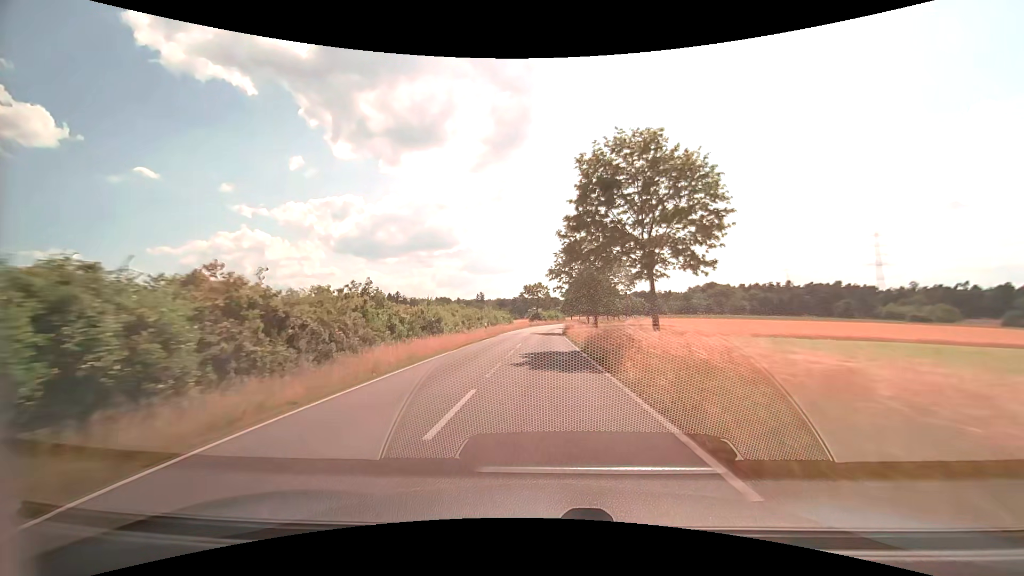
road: secondary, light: Day
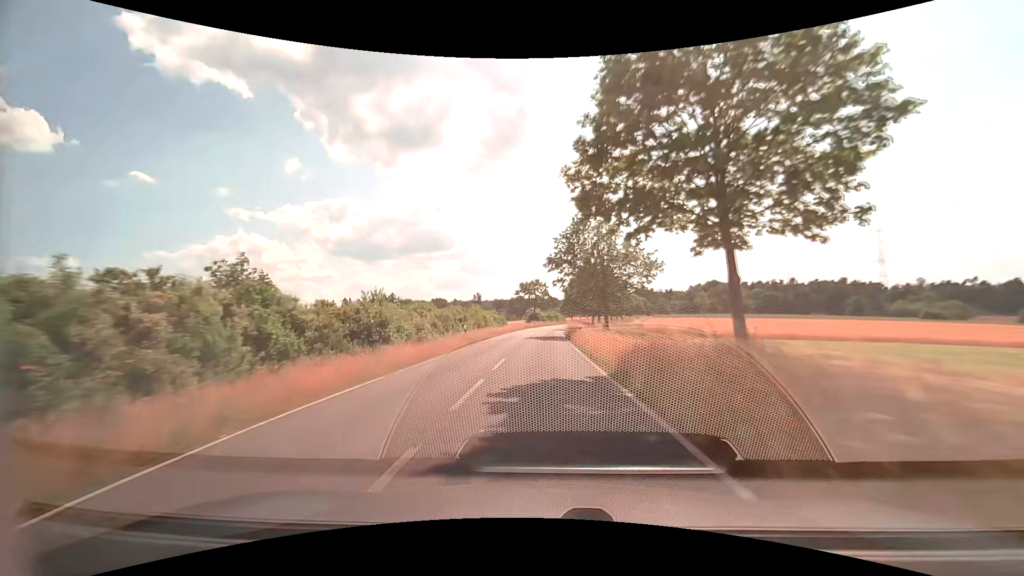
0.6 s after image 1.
(0.0, +10.4) m; 0°
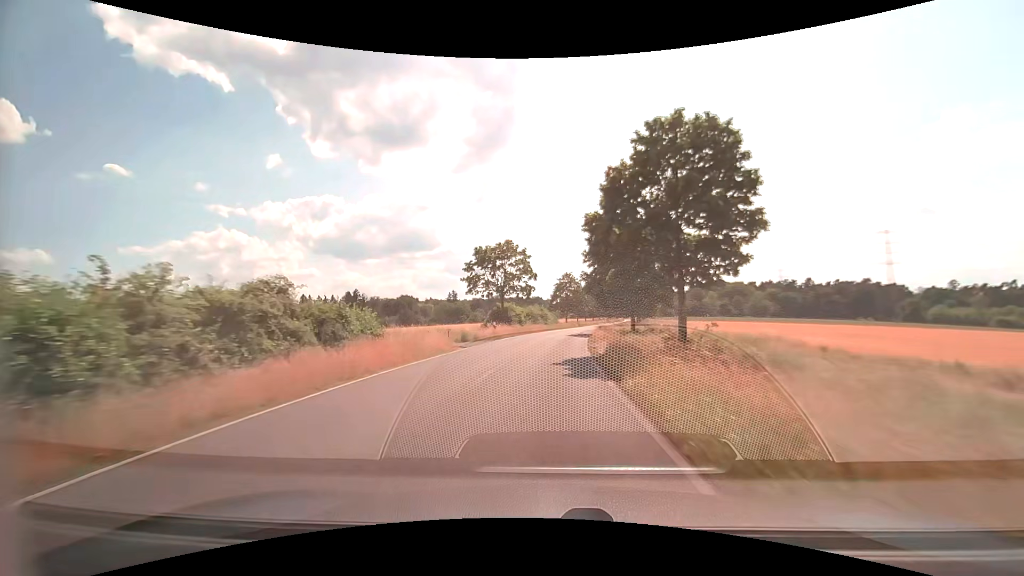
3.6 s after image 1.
(+0.5, +51.9) m; +1°
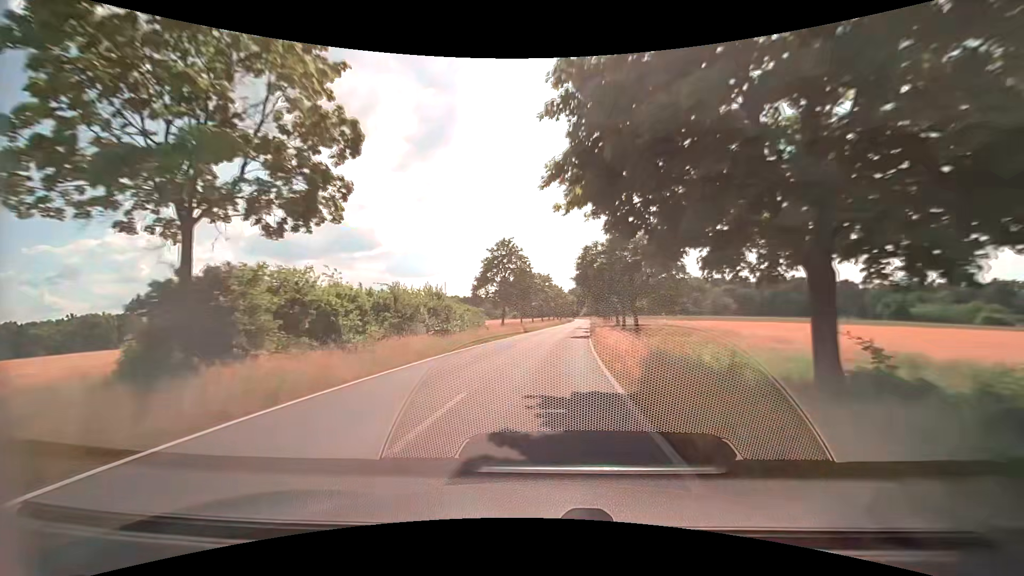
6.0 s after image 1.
(+2.7, +40.7) m; +7°
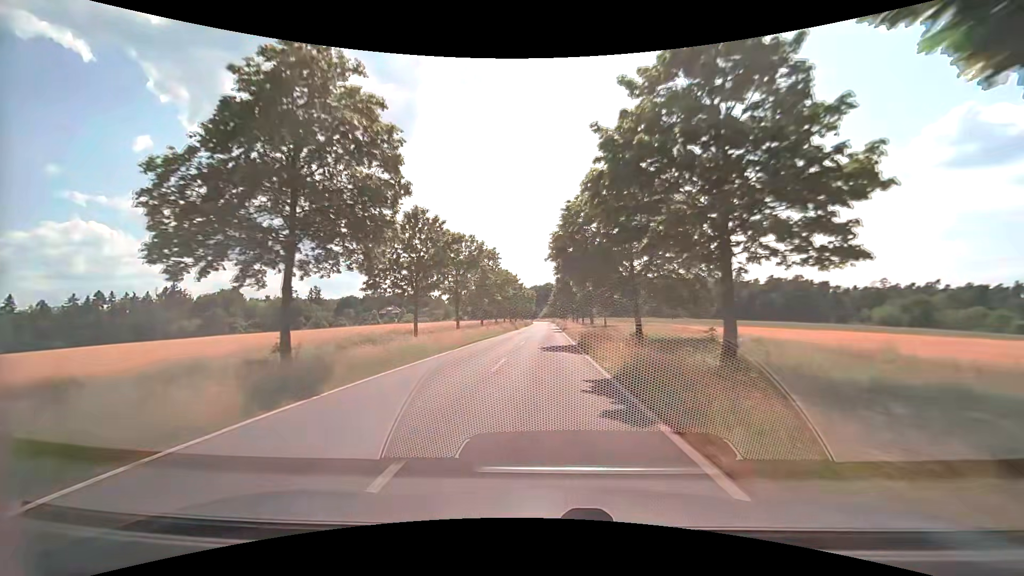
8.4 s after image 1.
(+1.9, +40.1) m; +5°
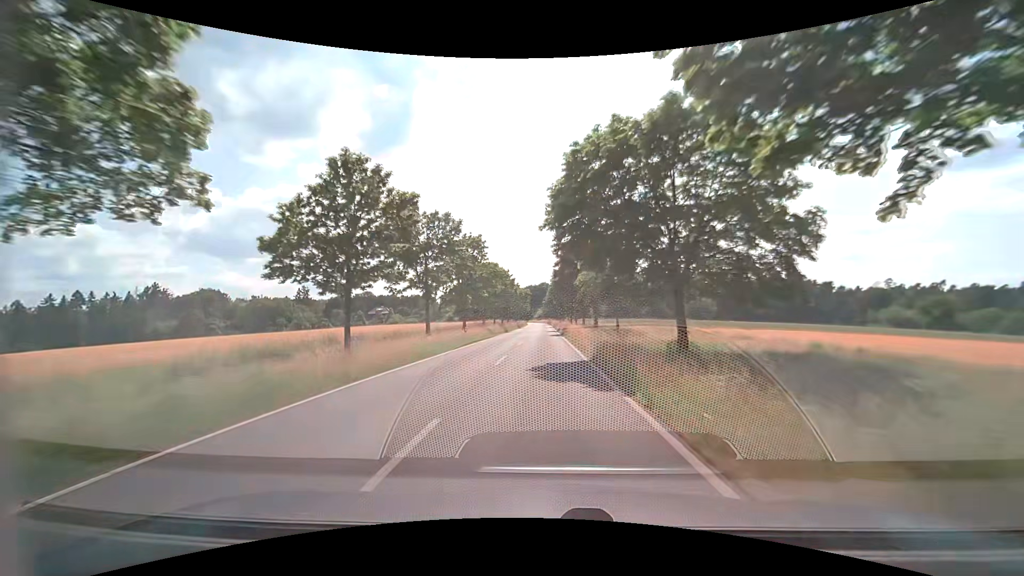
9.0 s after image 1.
(0.0, +9.9) m; +1°
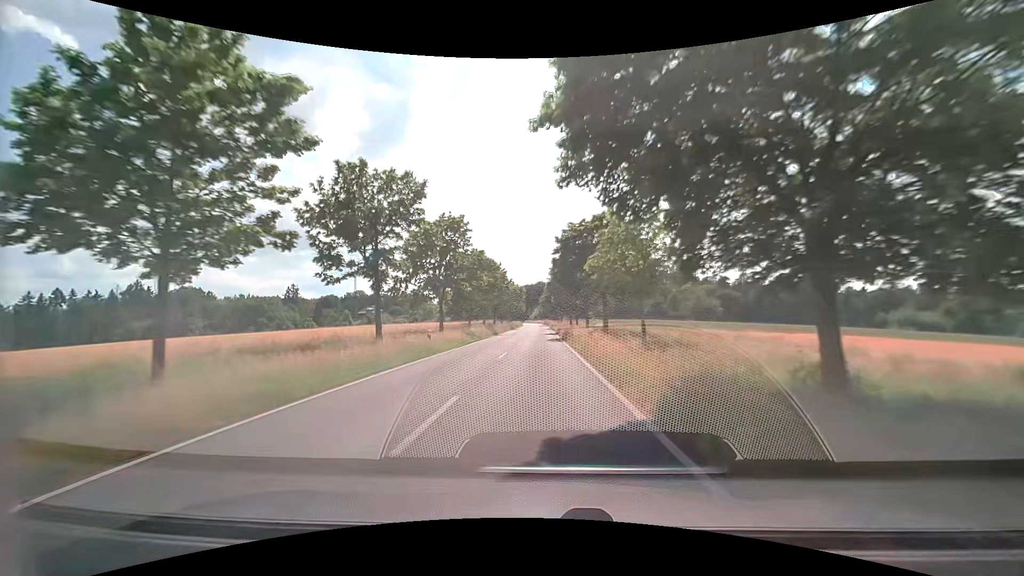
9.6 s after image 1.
(0.0, +9.9) m; 0°
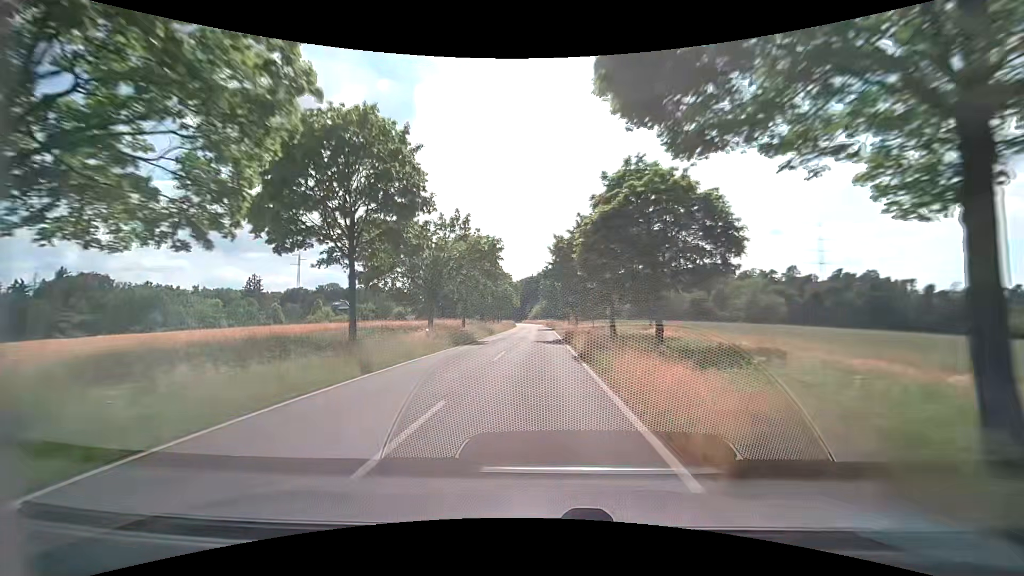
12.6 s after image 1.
(+0.2, +48.9) m; 0°
(0, +10) (0, +20) (0, +30) (0, +40) (0, +50) (0, +60) (-1, +70) (-1, +80) (-1, +90) (-1, +100) m
